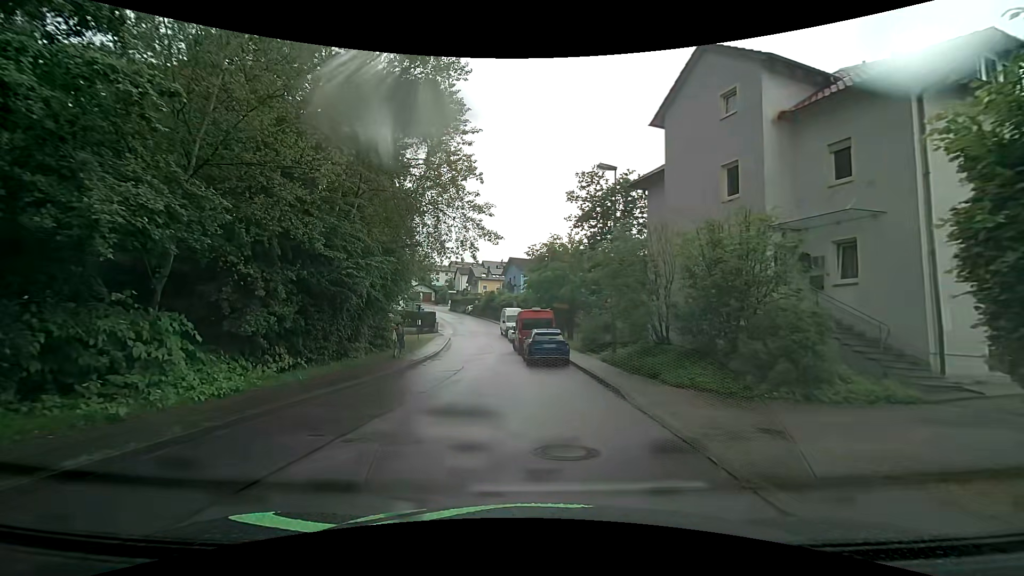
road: residential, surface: asphalt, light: Day
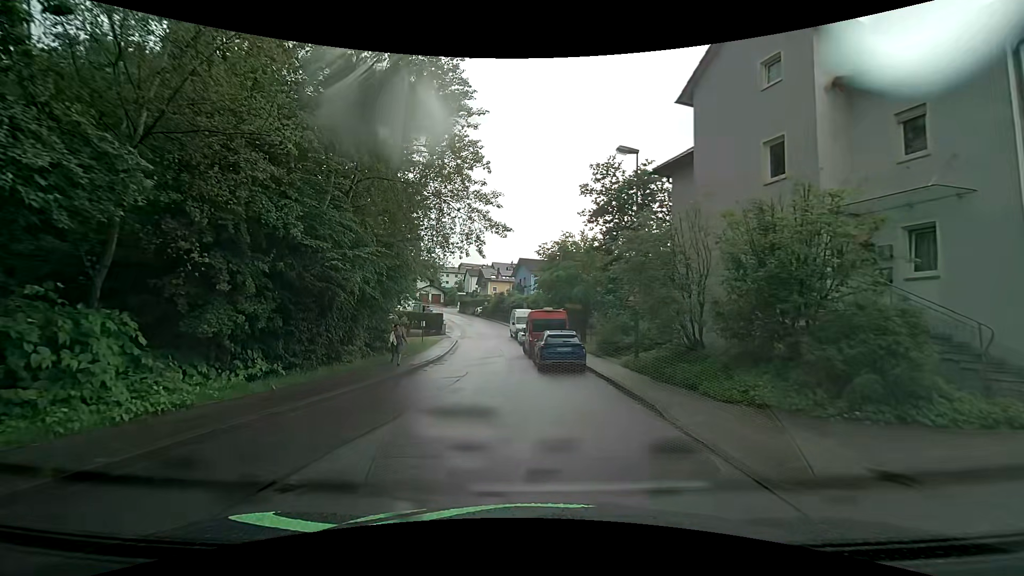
(0.0, +2.1) m; -1°
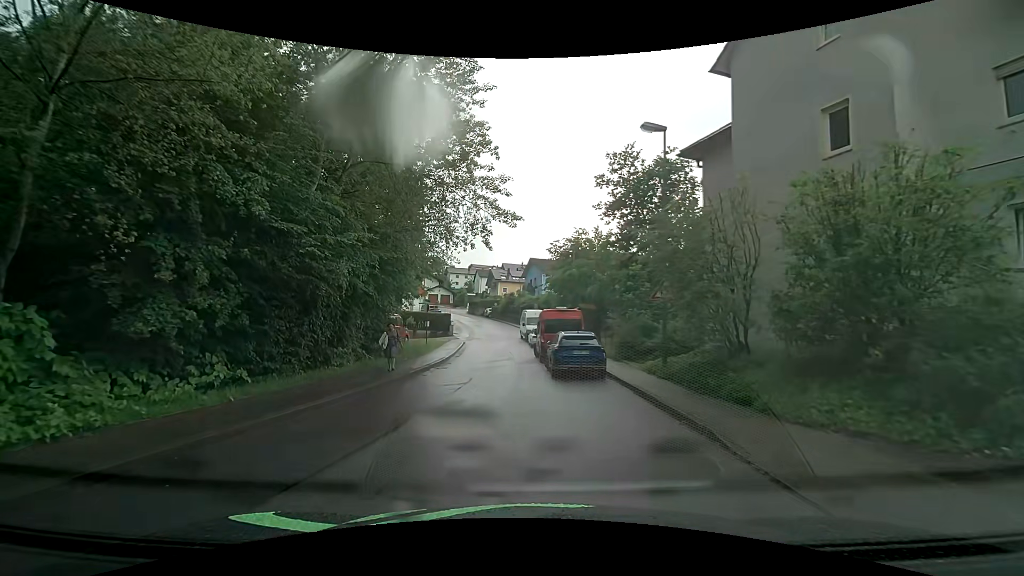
(0.0, +2.1) m; -2°
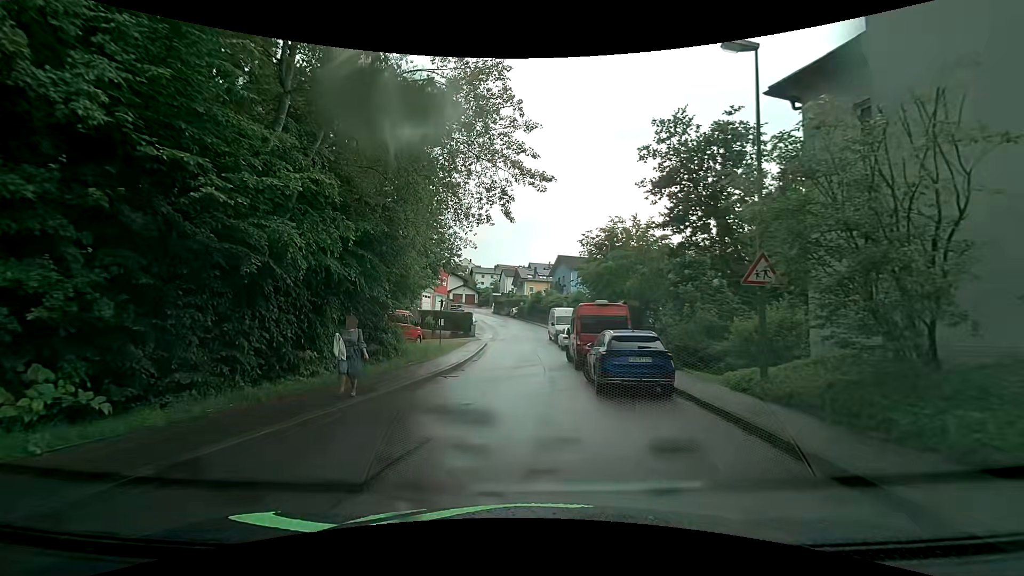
(0.0, +4.5) m; -2°
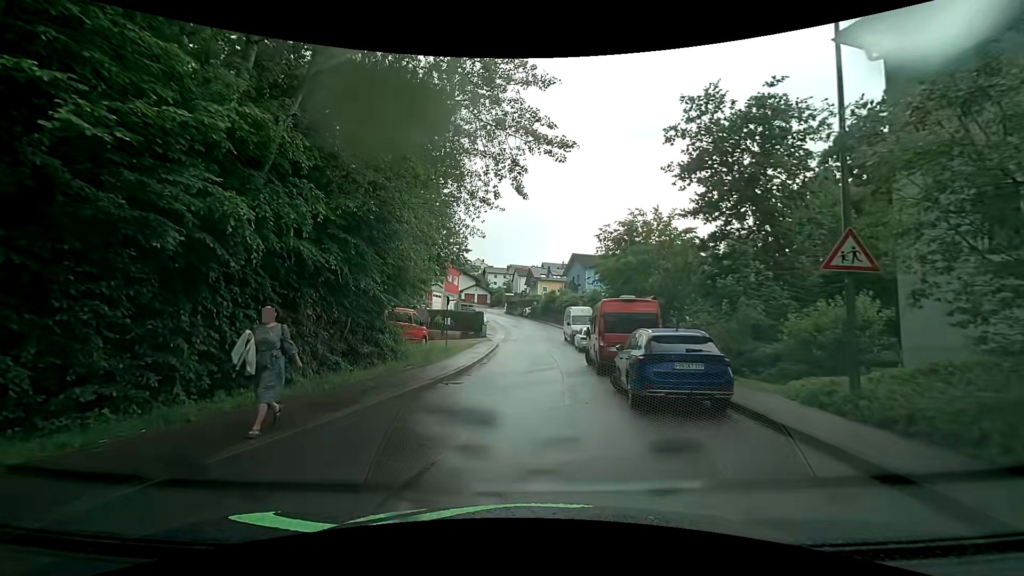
(0.0, +2.3) m; 0°
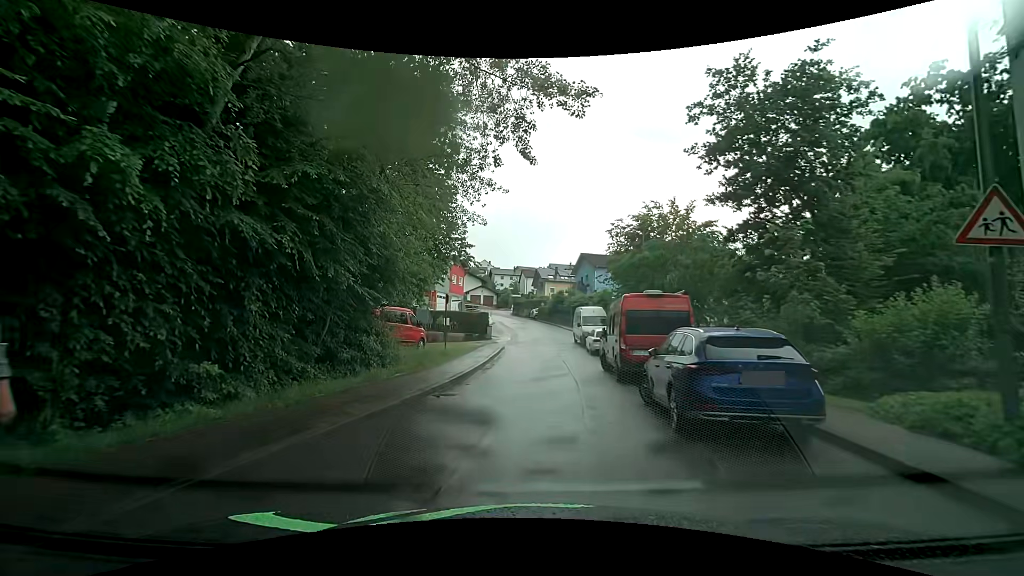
(-0.1, +2.4) m; -3°
